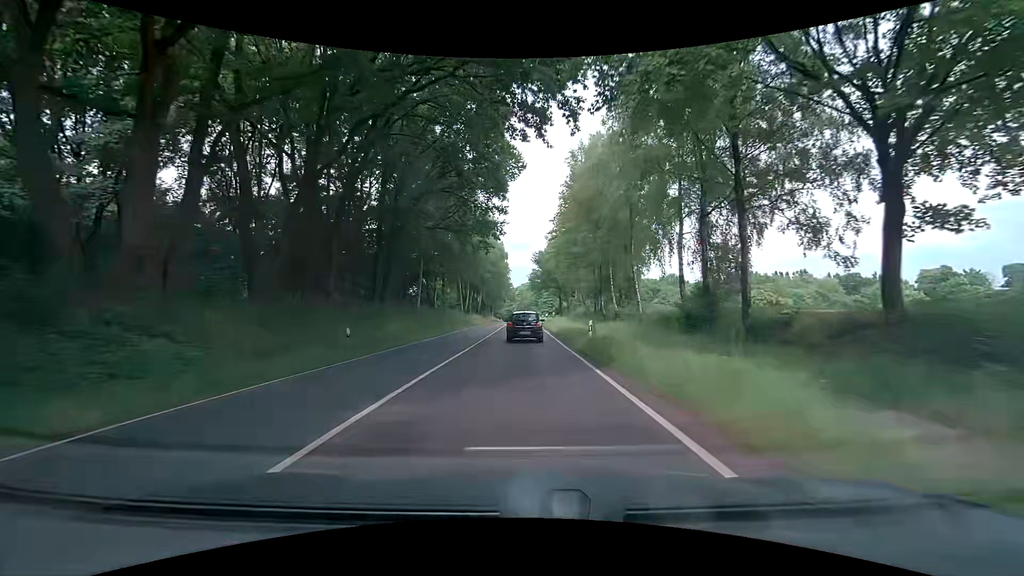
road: primary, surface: asphalt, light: Day
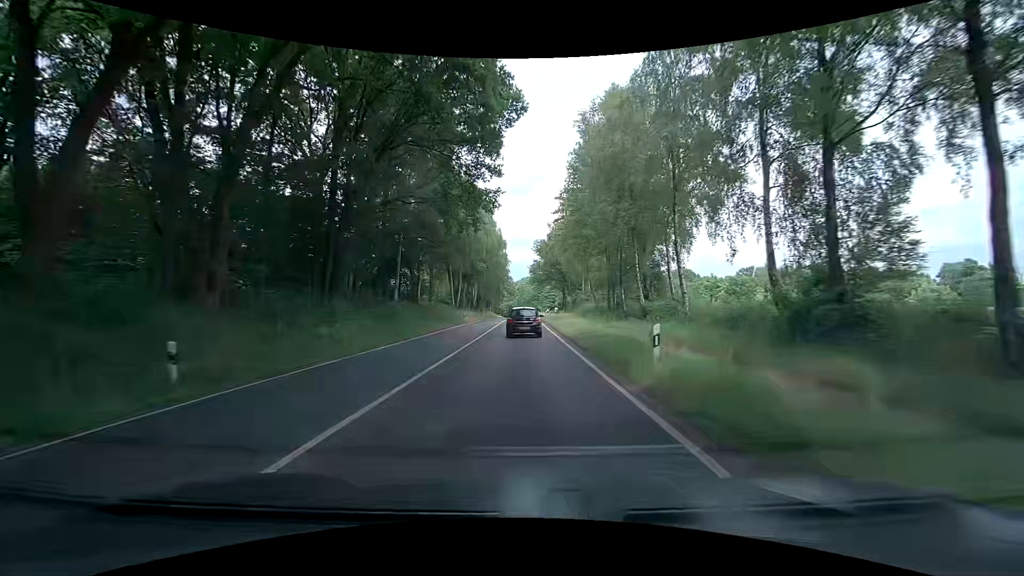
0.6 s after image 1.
(-0.1, +10.3) m; 0°
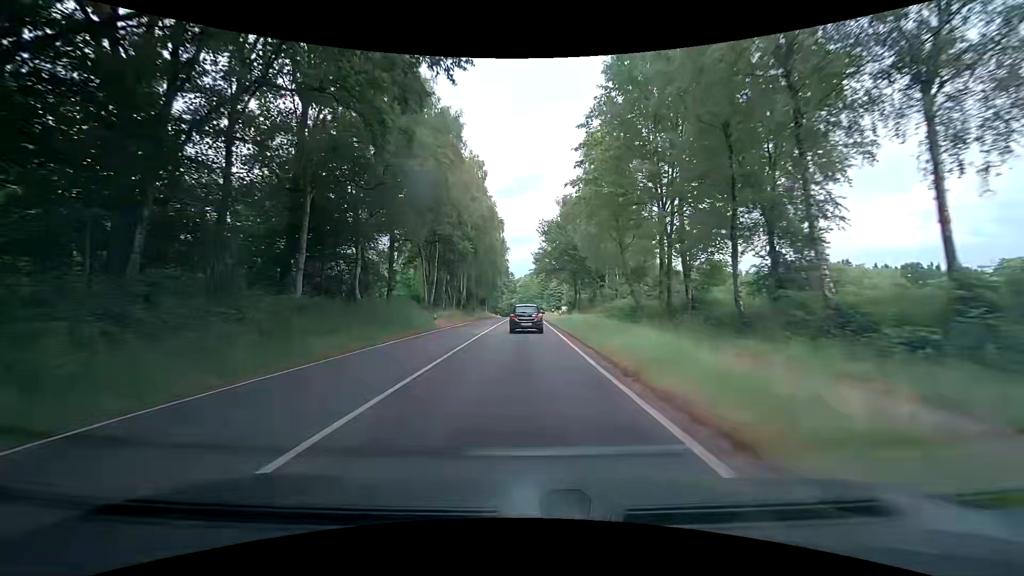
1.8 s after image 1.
(-0.1, +21.1) m; -1°
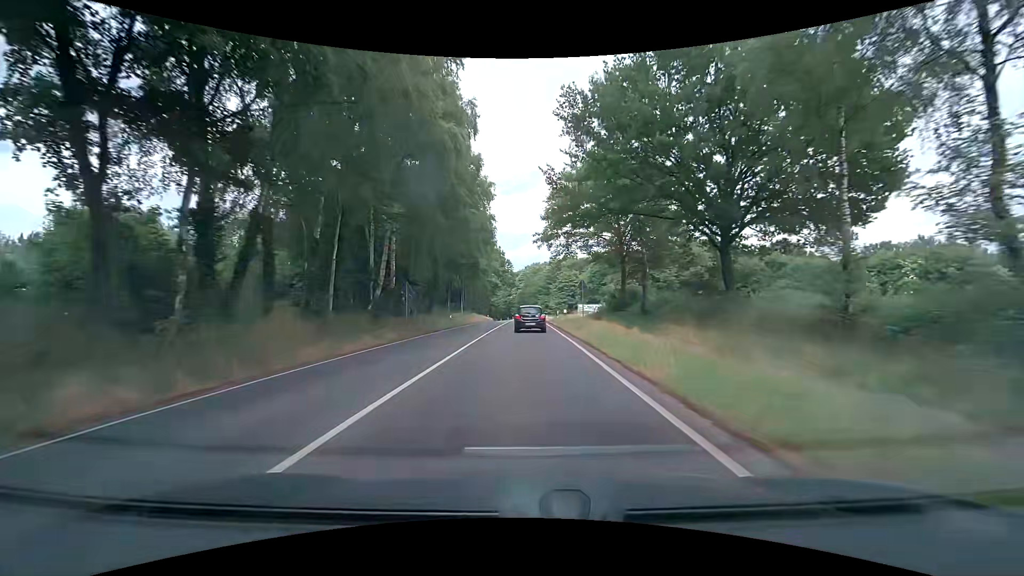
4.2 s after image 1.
(+0.4, +42.9) m; +1°
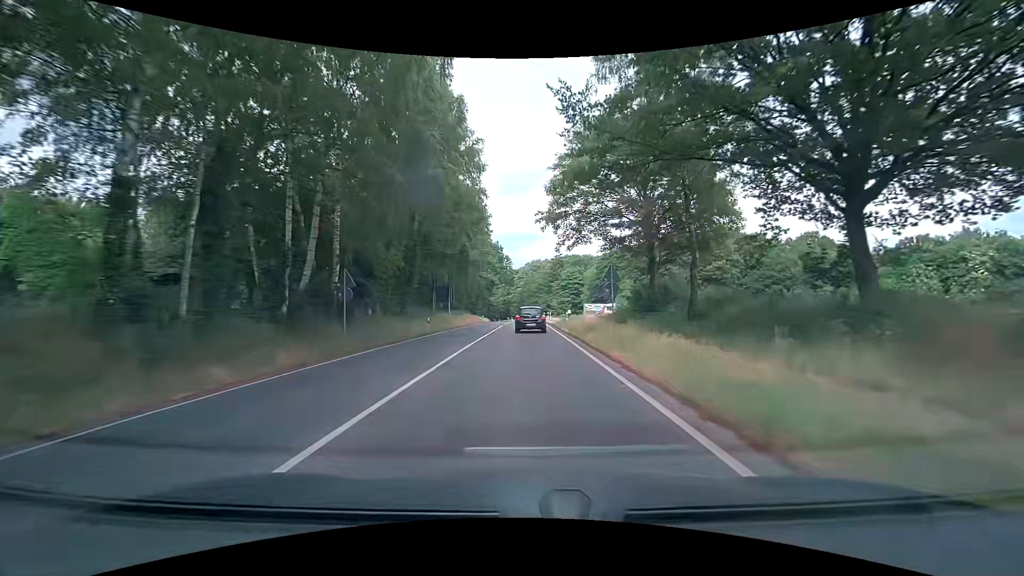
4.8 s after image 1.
(0.0, +10.6) m; 0°
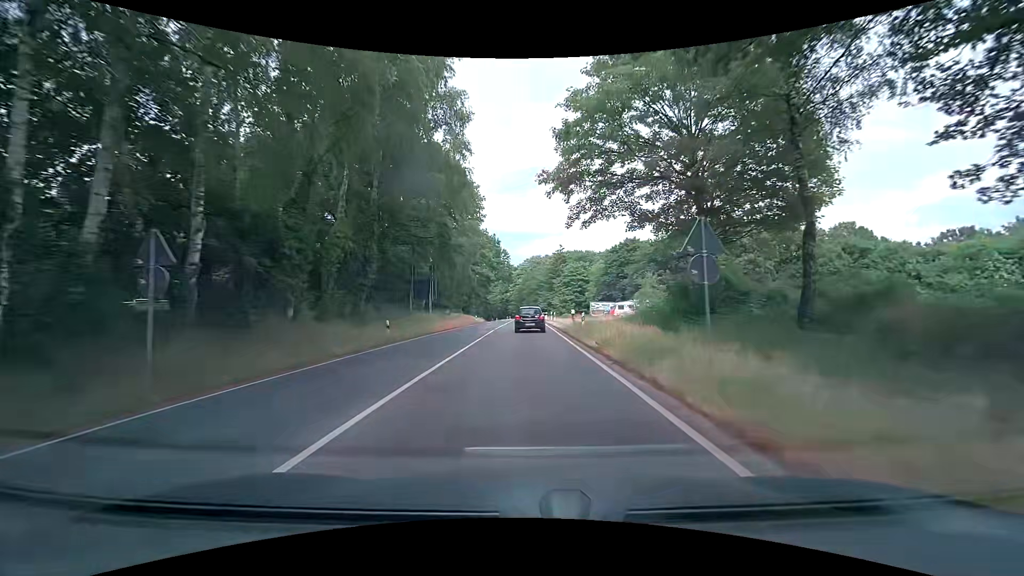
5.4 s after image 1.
(0.0, +10.5) m; -1°
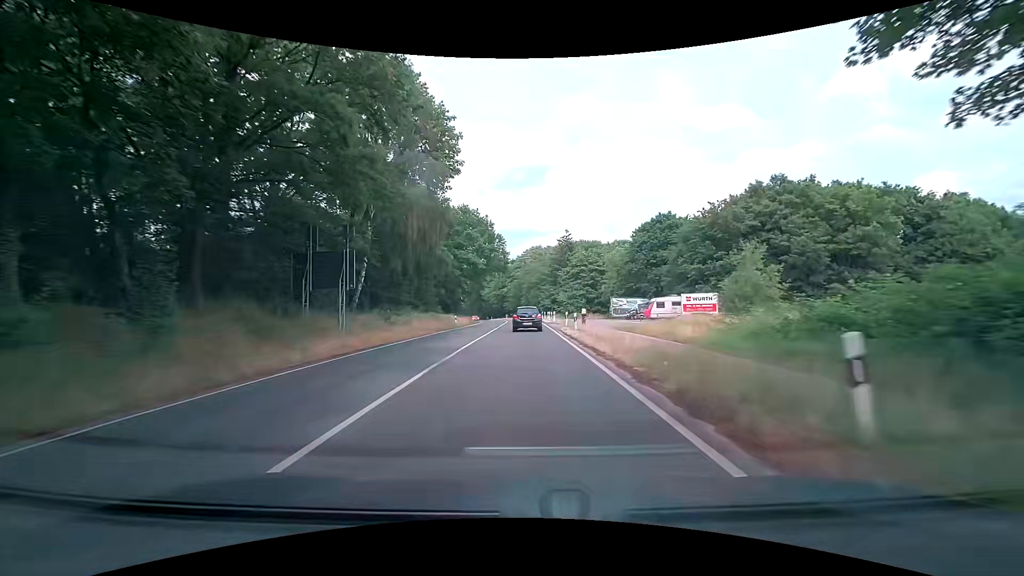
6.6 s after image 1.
(+0.2, +21.1) m; 0°
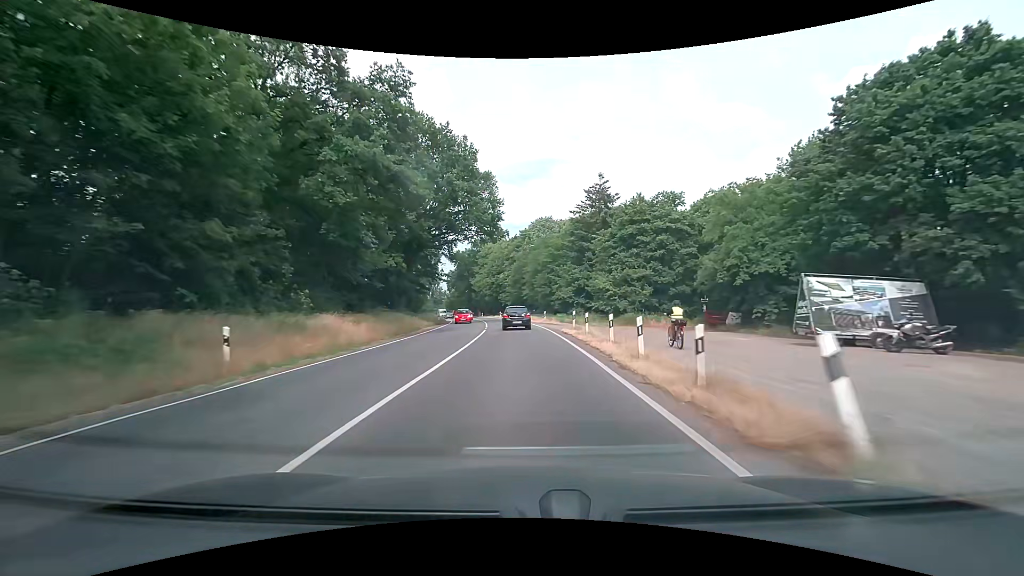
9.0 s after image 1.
(+0.3, +42.2) m; 0°
(0, +10) (0, +20) (-1, +30) (-1, +40) (-2, +50) (-3, +60) (-4, +70) (-6, +80) (-8, +90) (-10, +99) m
